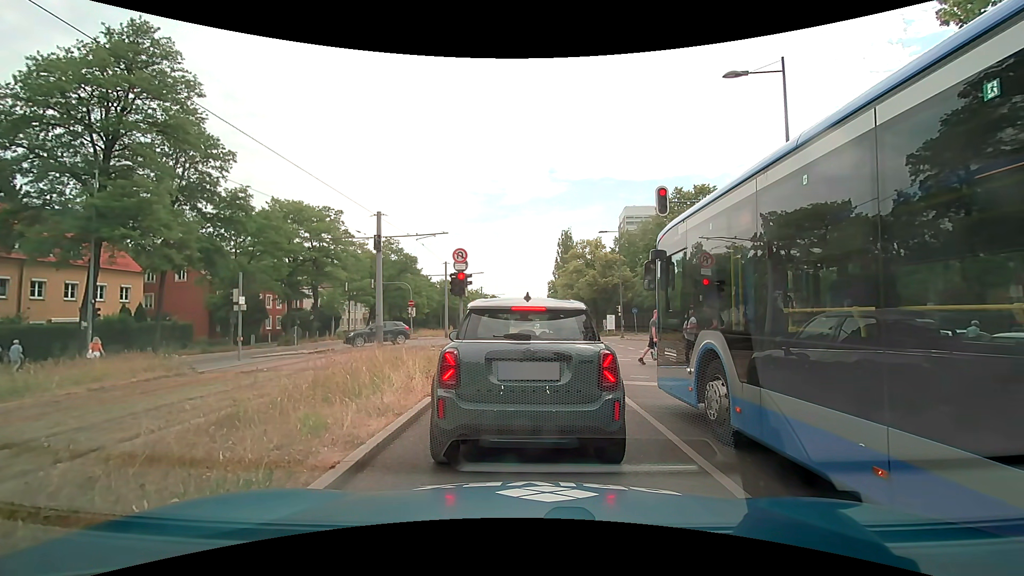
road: secondary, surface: asphalt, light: Day
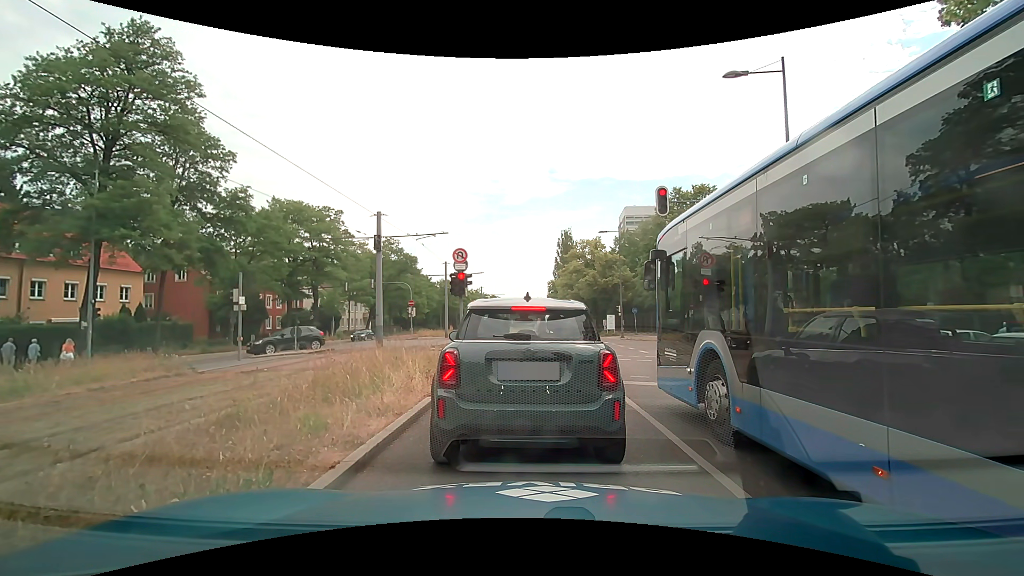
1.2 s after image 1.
(0.0, 0.0) m; 0°
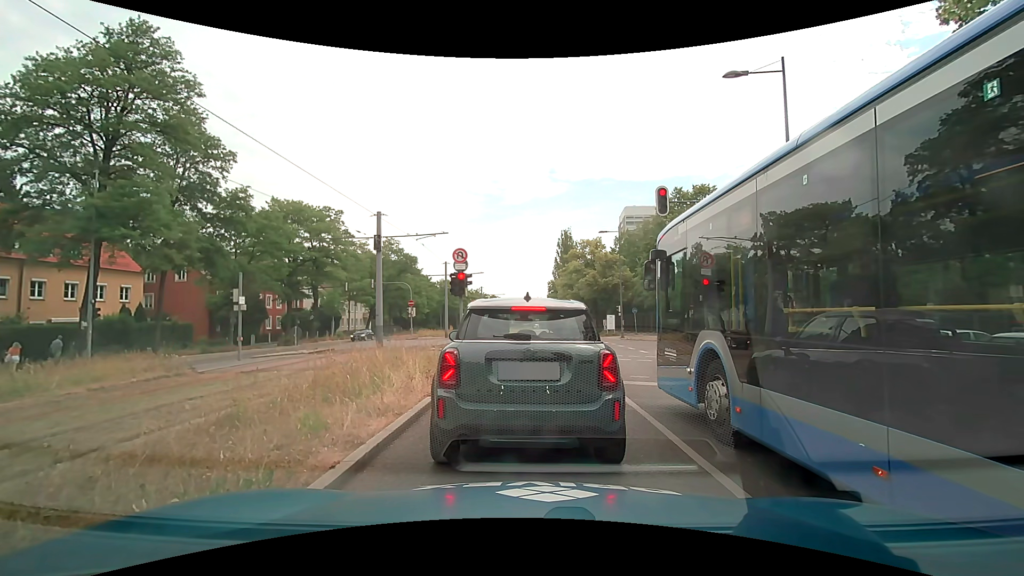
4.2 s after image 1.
(0.0, 0.0) m; 0°
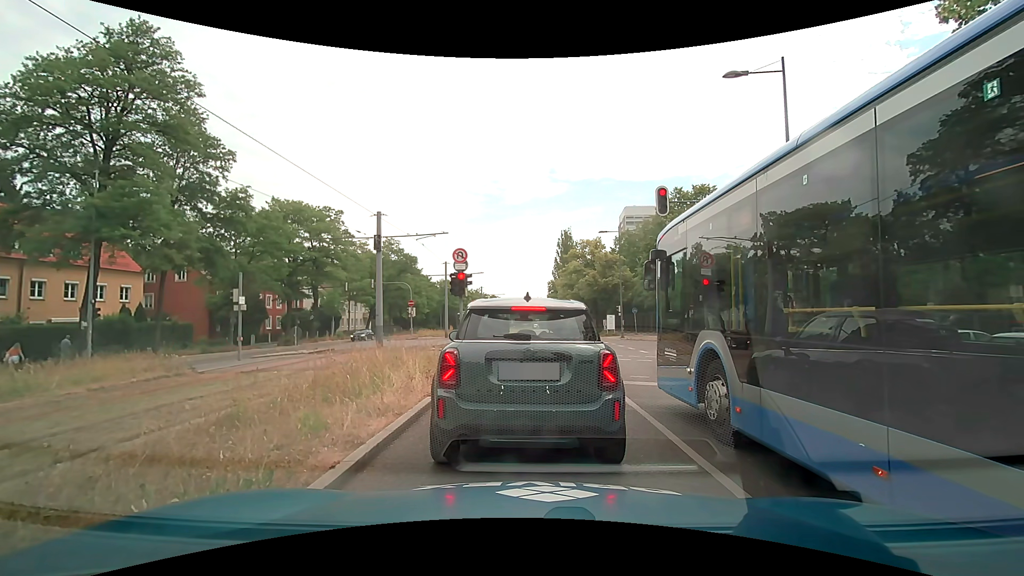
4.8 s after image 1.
(0.0, 0.0) m; 0°
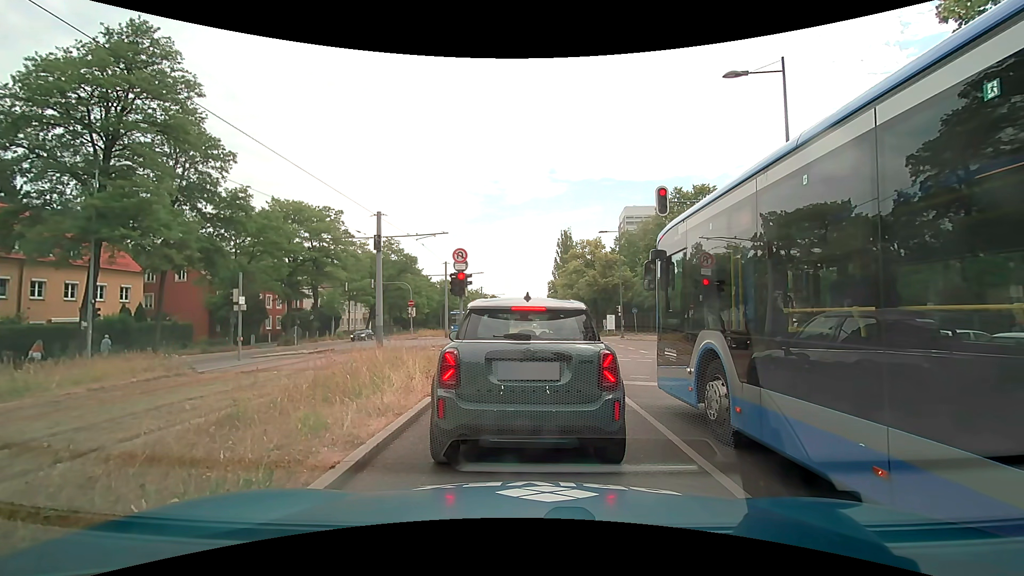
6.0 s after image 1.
(0.0, 0.0) m; 0°
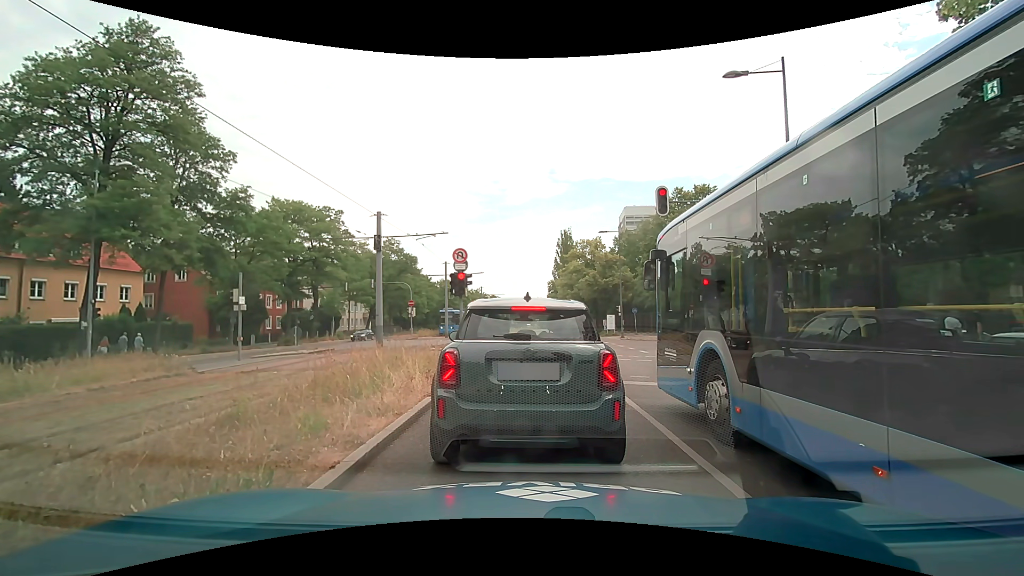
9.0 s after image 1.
(0.0, 0.0) m; 0°
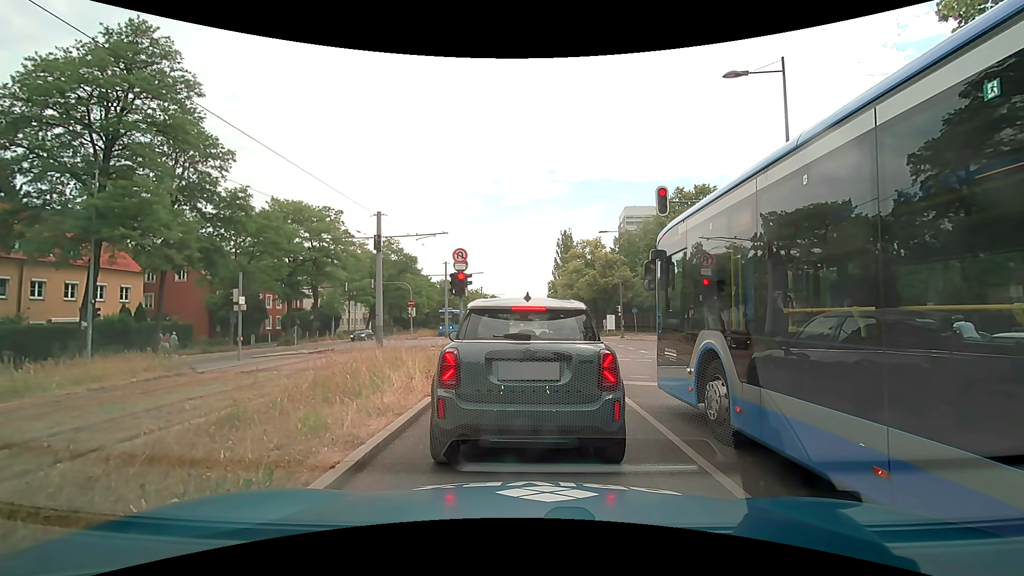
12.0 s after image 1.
(0.0, 0.0) m; 0°
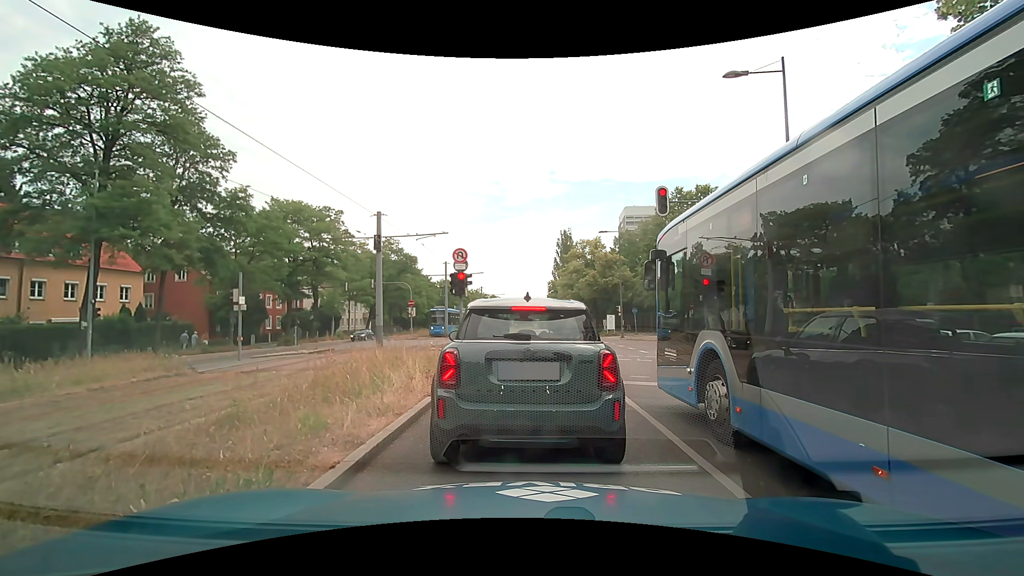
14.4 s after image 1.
(0.0, 0.0) m; 0°
(+1, +10) (+1, +20) (+2, +30) (+3, +40) (+4, +50) (+4, +60) (+5, +70) (+6, +80) (+7, +90) (+8, +100) m
